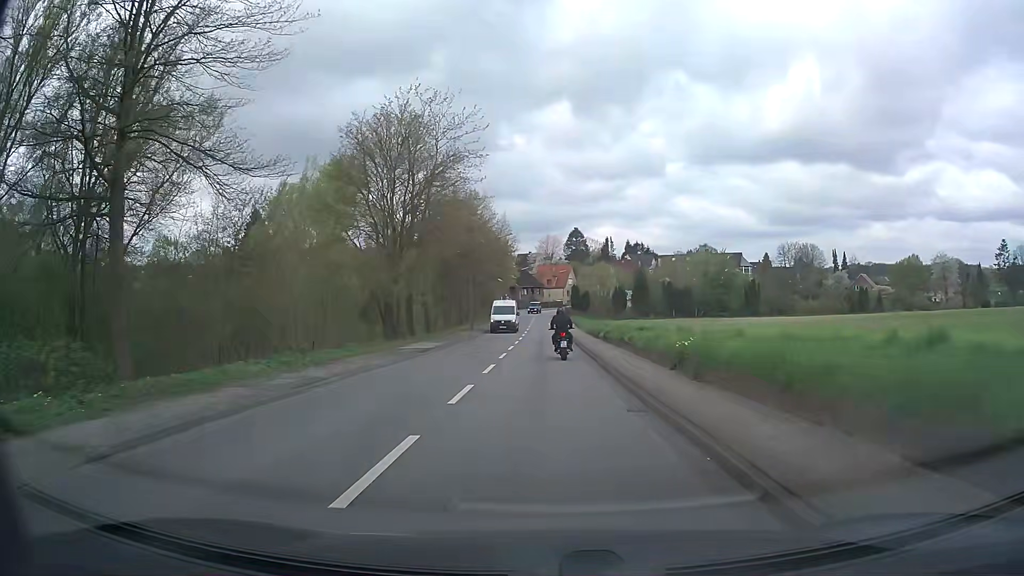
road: secondary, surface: asphalt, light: Day
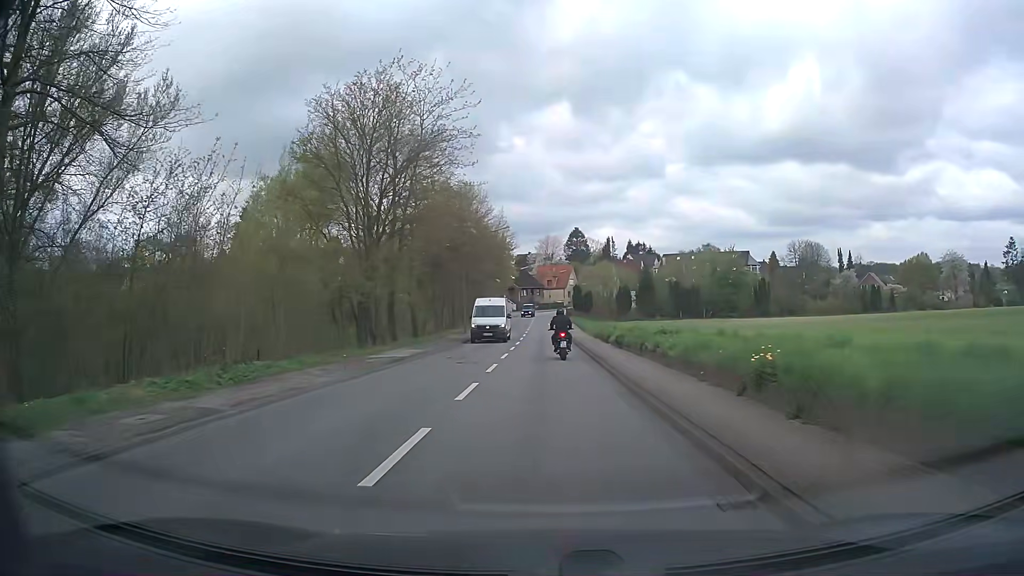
(0.0, +5.3) m; 0°
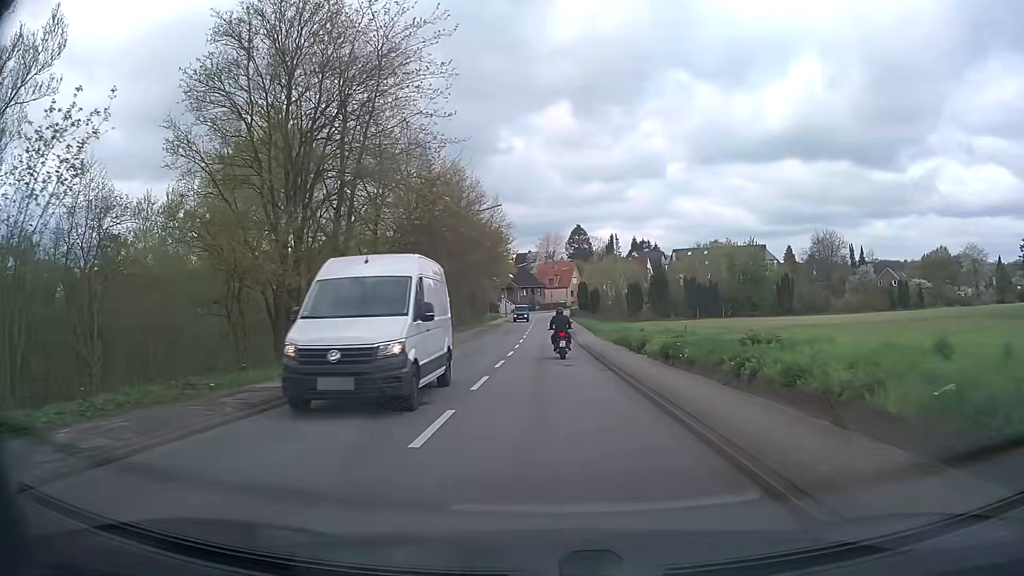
(-0.1, +10.3) m; 0°
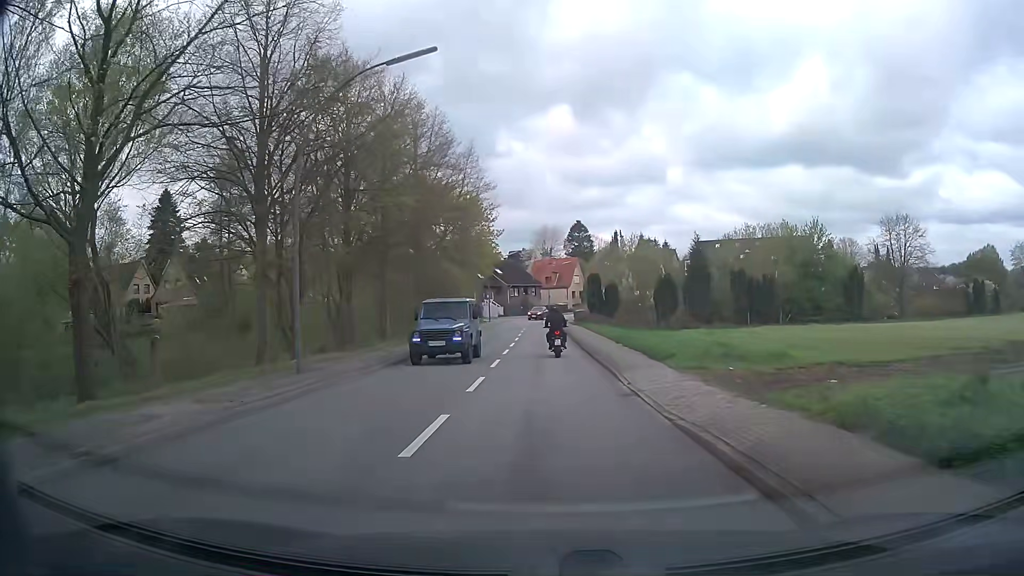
(+0.1, +24.5) m; +1°
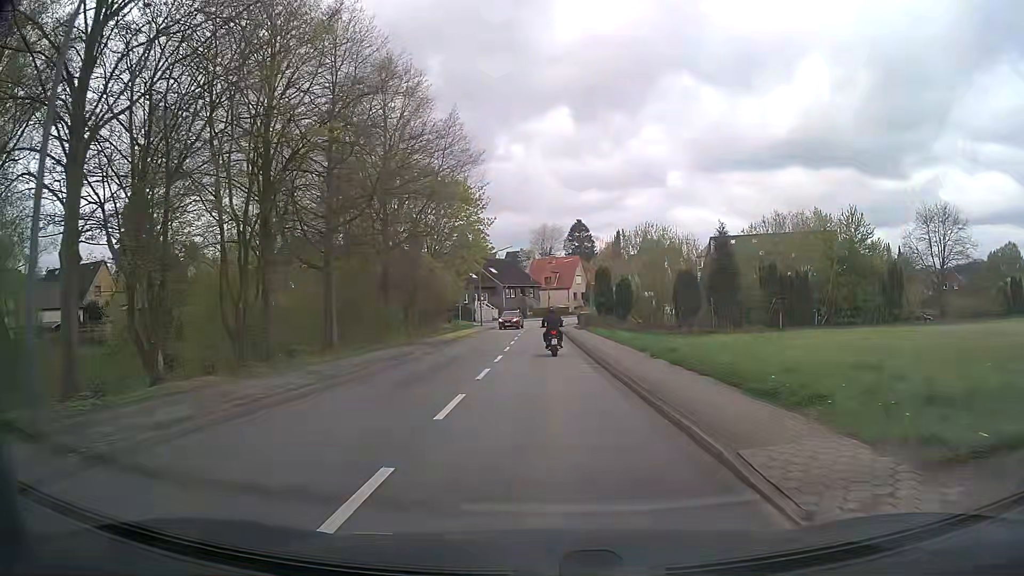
(0.0, +9.6) m; 0°
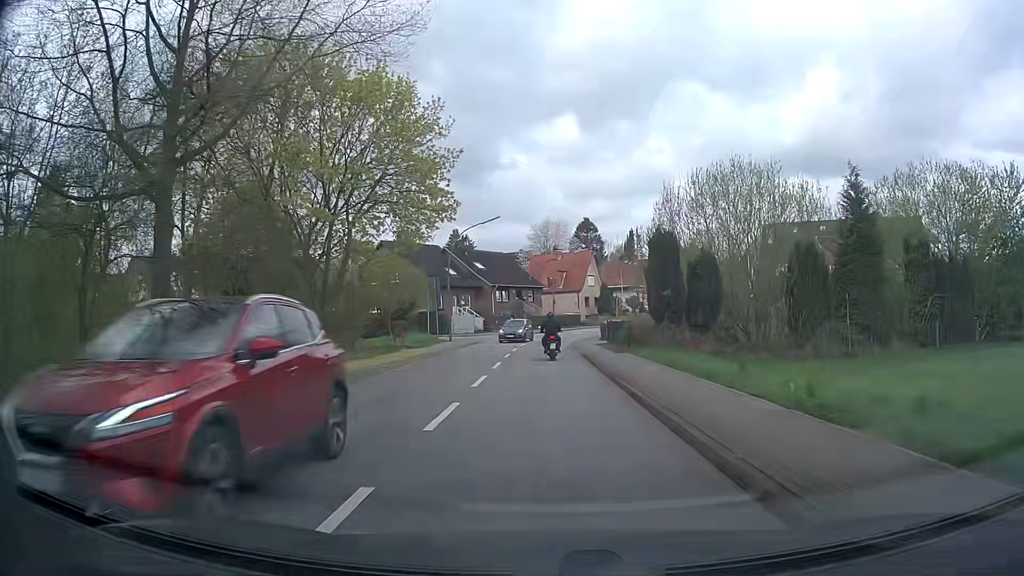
(-0.1, +24.7) m; 0°
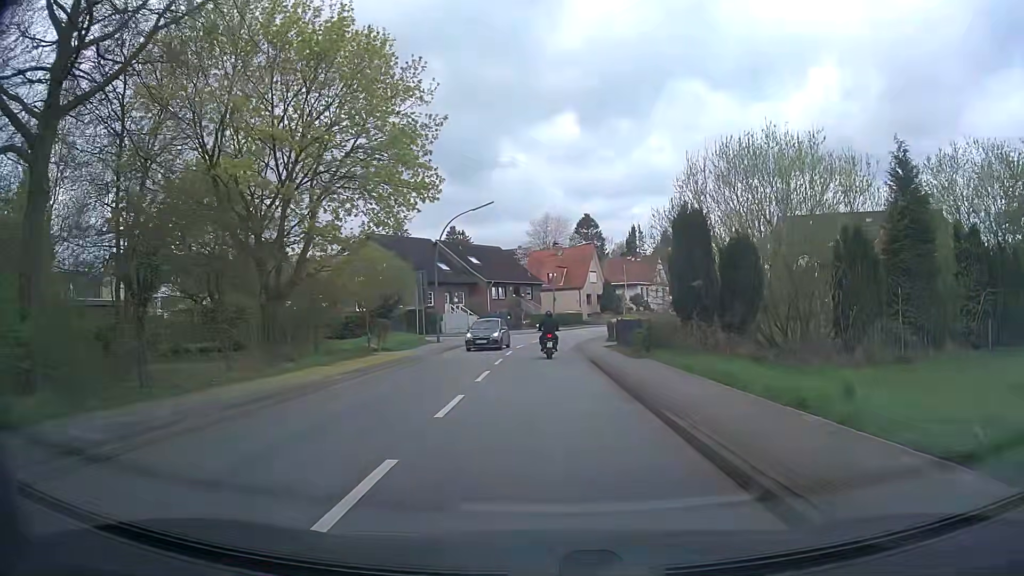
(0.0, +4.9) m; +1°
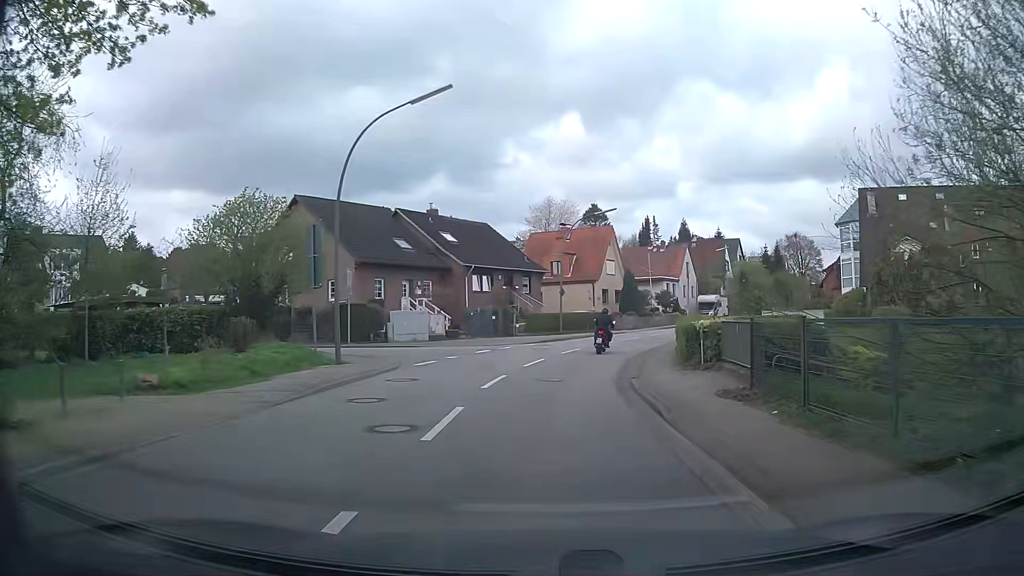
(-0.3, +19.9) m; -1°
(0, +10) (+1, +20) (+3, +30) (+6, +39) (+10, +48) (+15, +57) (+20, +66) (+25, +75) (+30, +83) (+35, +92) m
